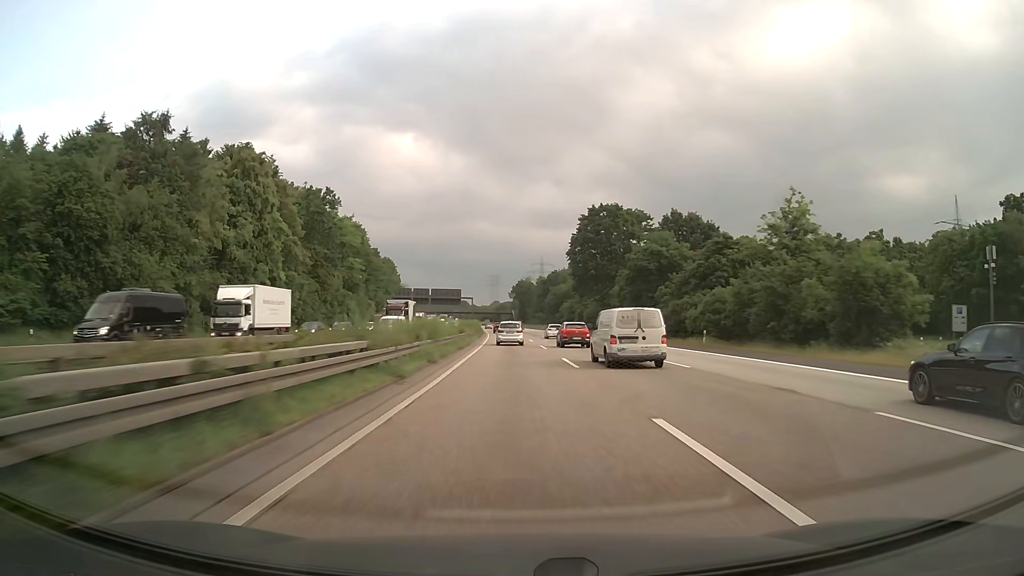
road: motorway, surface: asphalt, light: Day
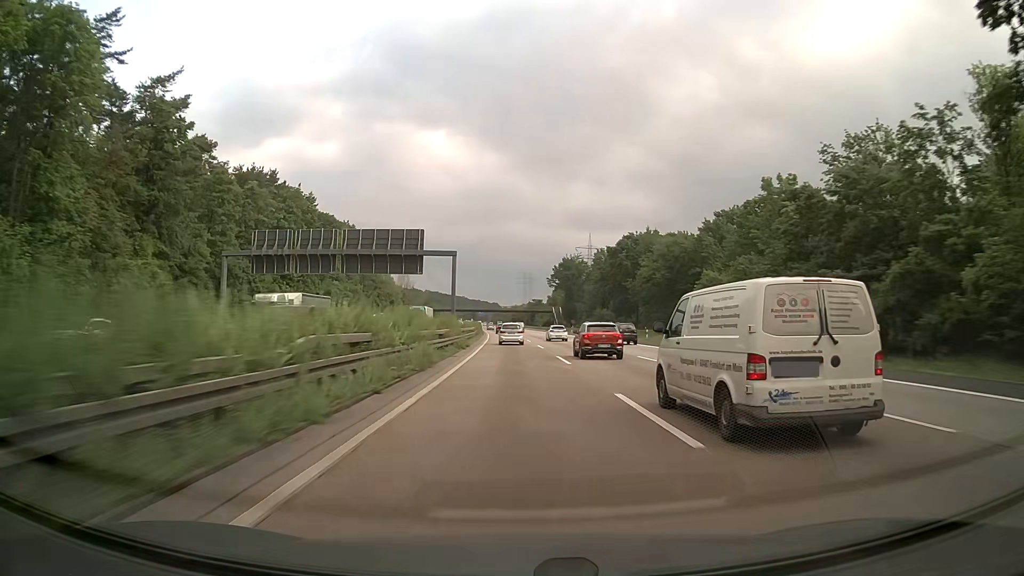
(-2.5, +102.6) m; -3°
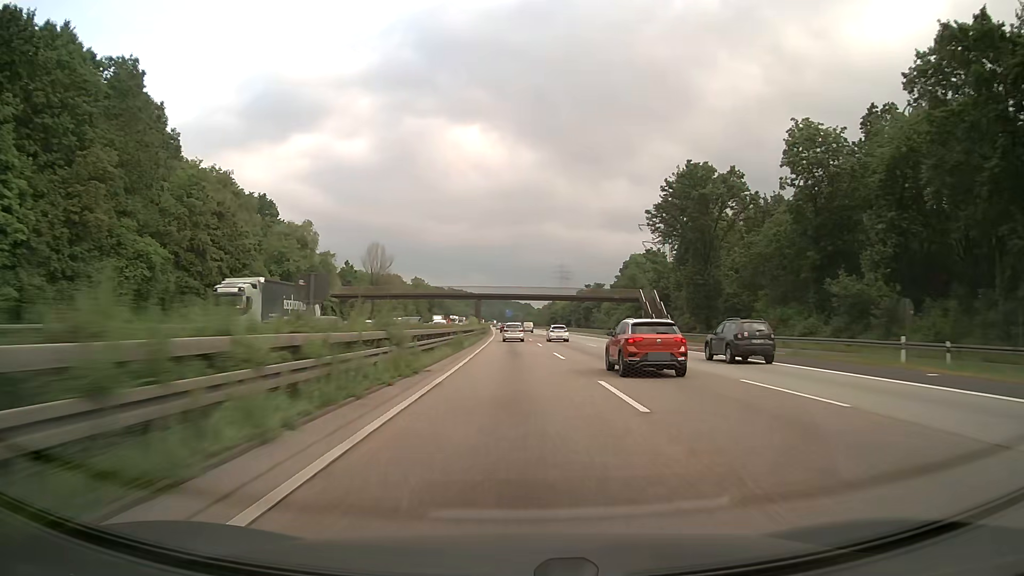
(-2.4, +102.5) m; -3°
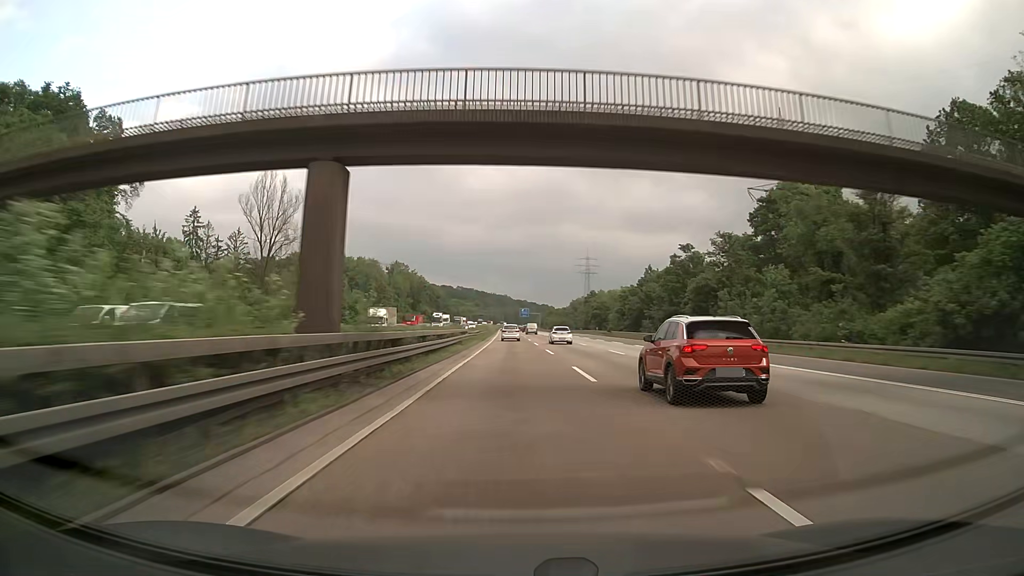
(-0.8, +81.5) m; -1°
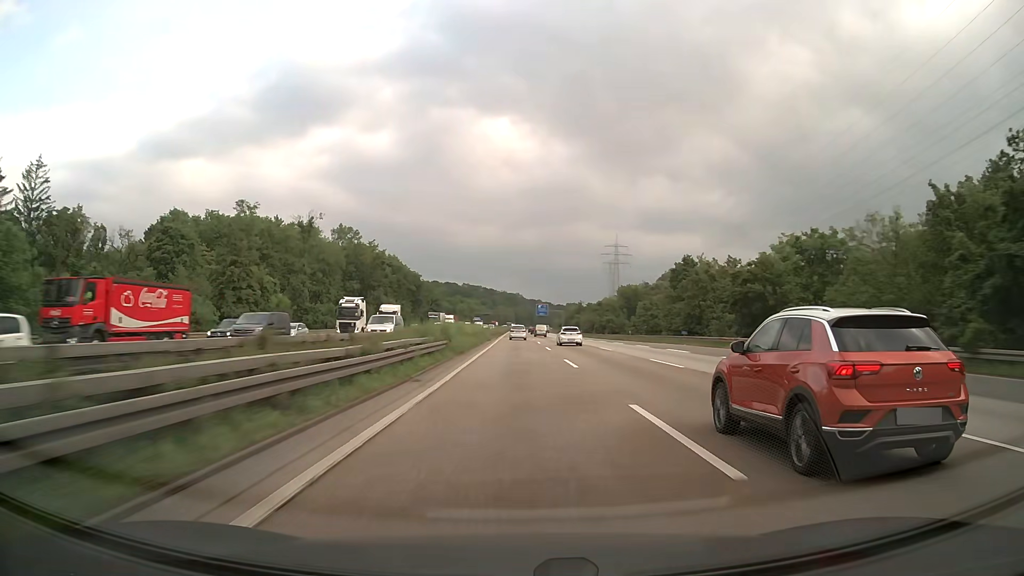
(-0.7, +82.2) m; -1°
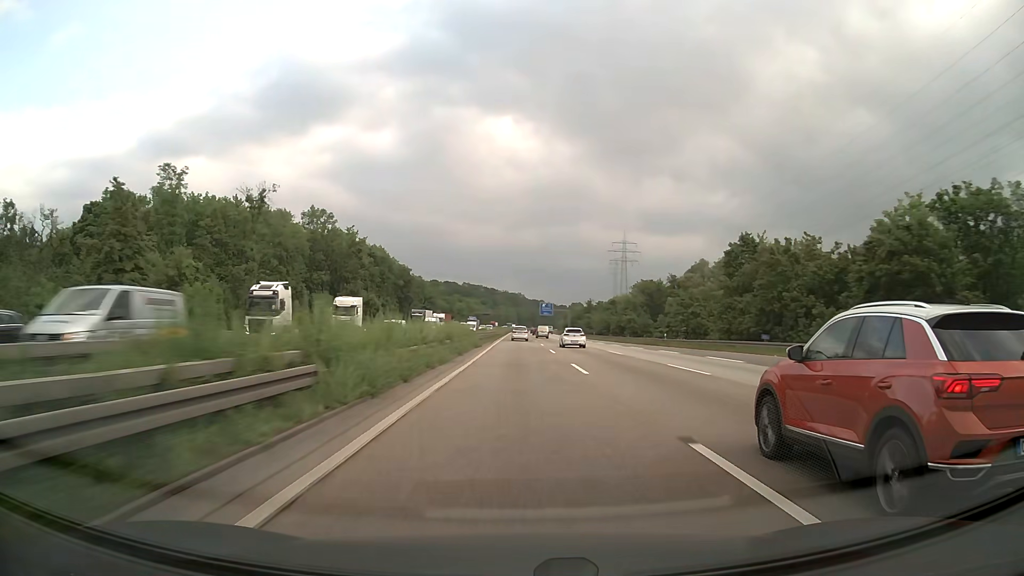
(0.0, +21.0) m; 0°
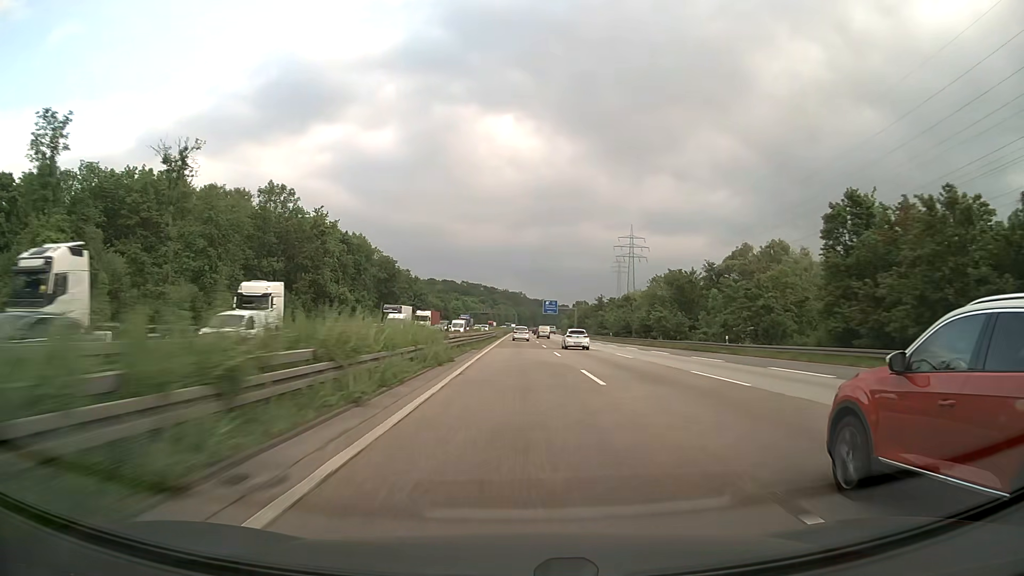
(0.0, +21.1) m; 0°
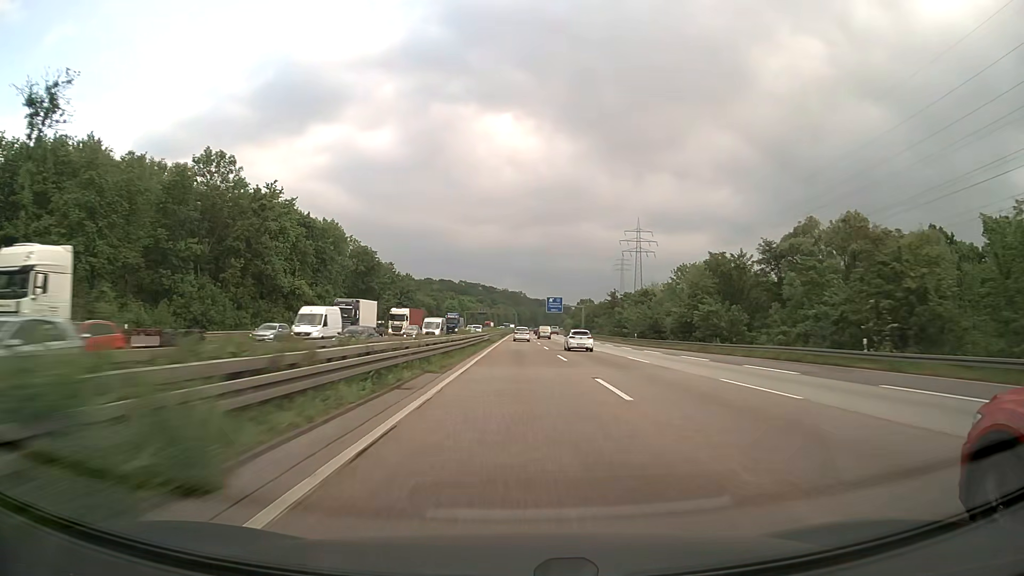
(0.0, +21.1) m; 0°
(0, +10) (0, +20) (0, +30) (0, +40) (0, +50) (0, +60) (0, +70) (0, +80) (0, +90) (0, +100) m
